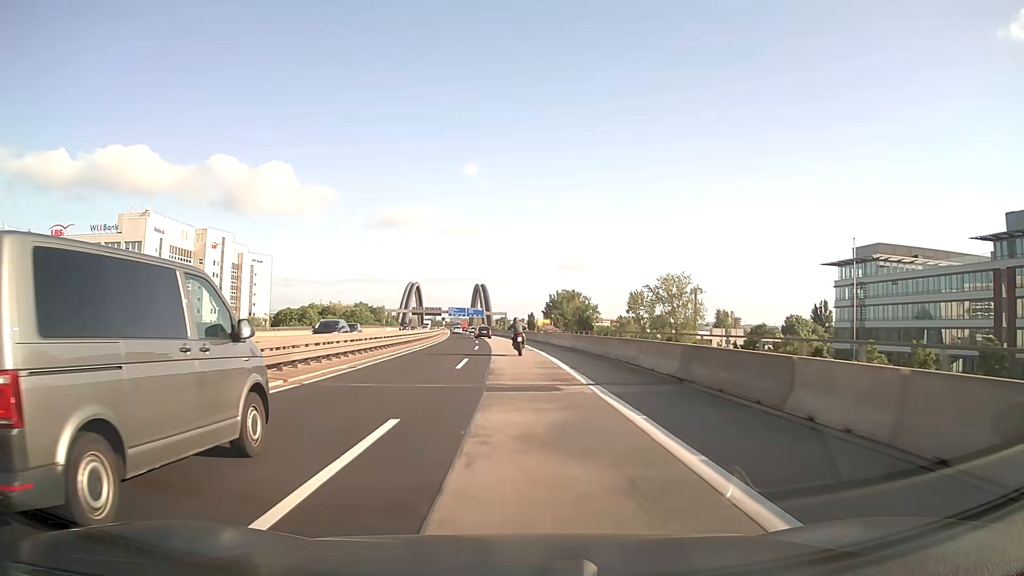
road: motorway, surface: asphalt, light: Day
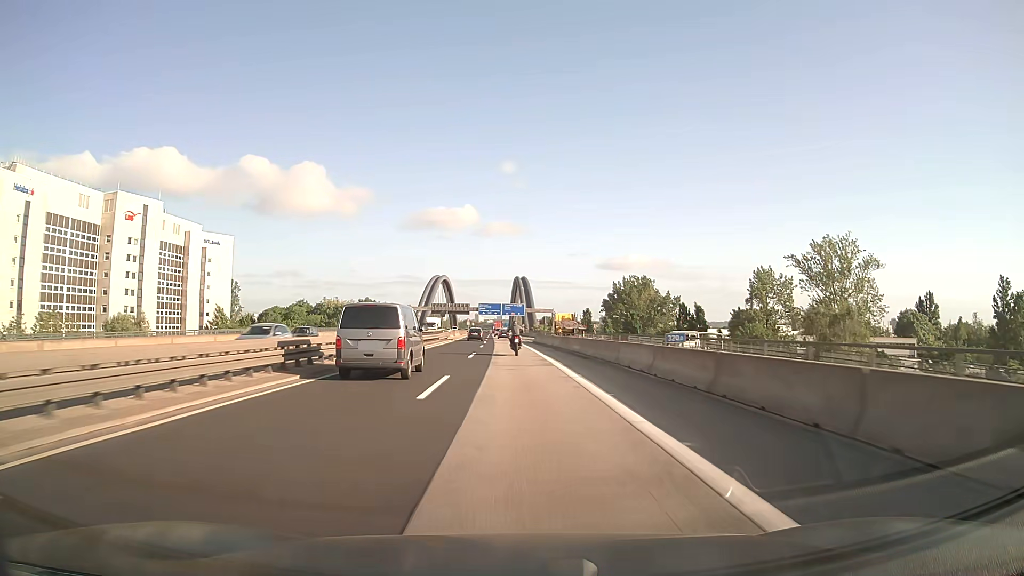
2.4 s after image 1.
(-2.1, +62.6) m; -4°
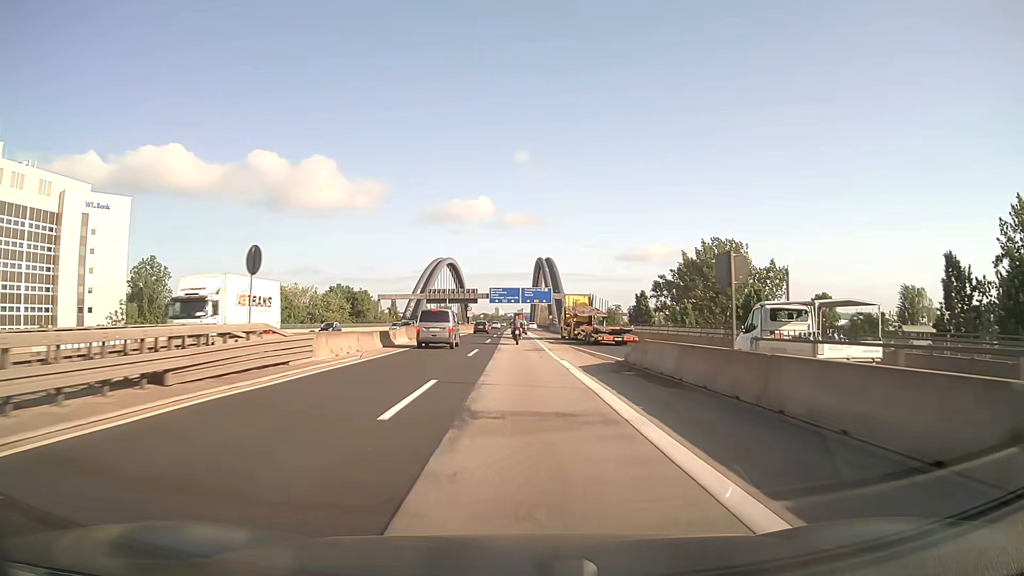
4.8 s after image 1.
(-1.0, +56.5) m; -2°
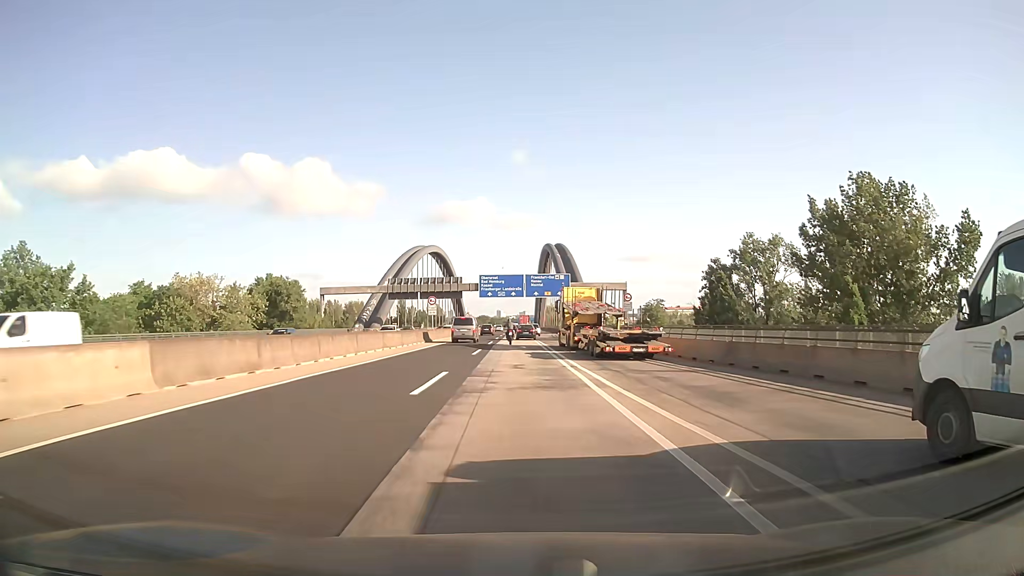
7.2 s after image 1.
(-0.2, +50.3) m; 0°
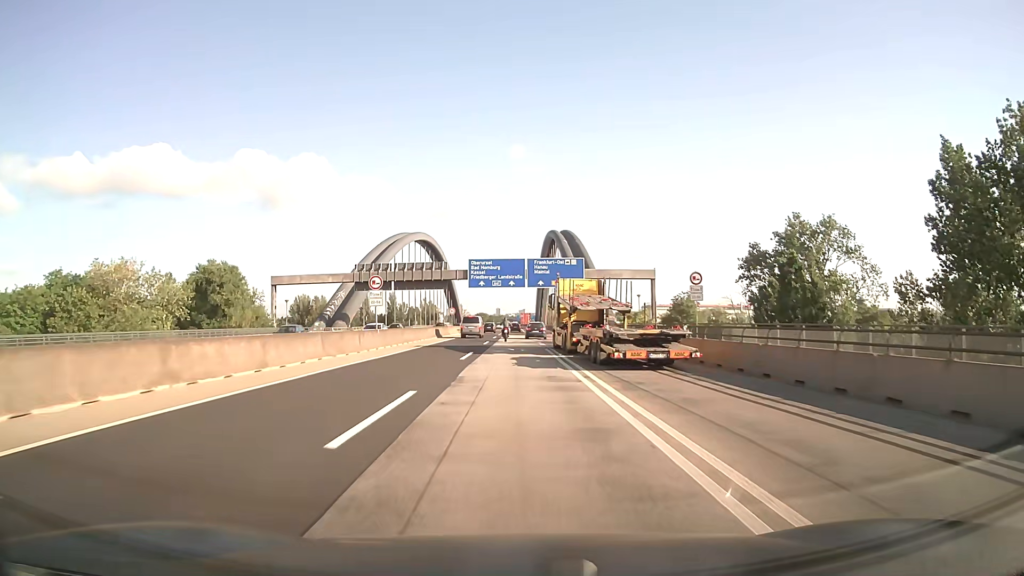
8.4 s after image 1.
(0.0, +23.4) m; 0°
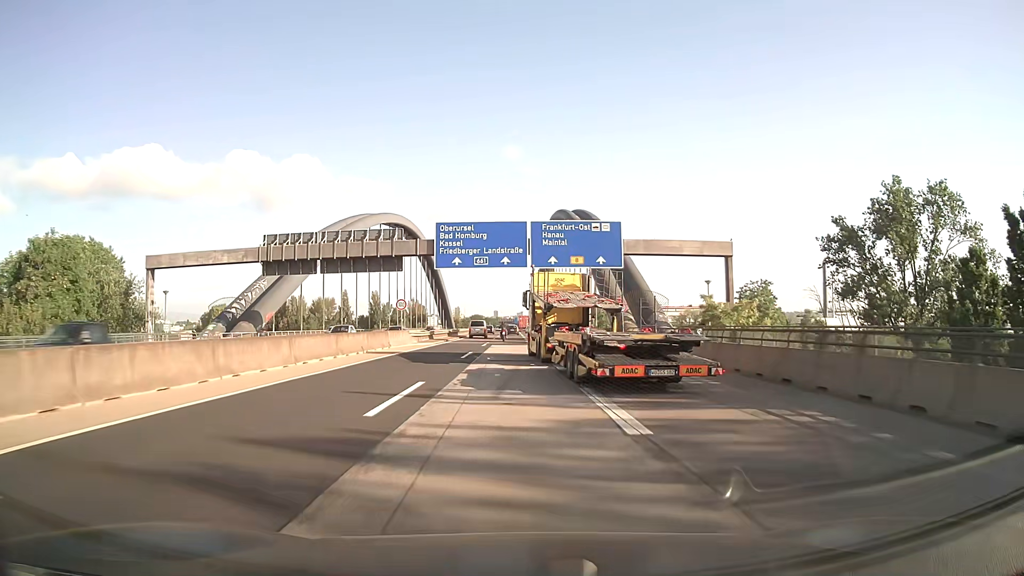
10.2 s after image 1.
(0.0, +33.1) m; 0°
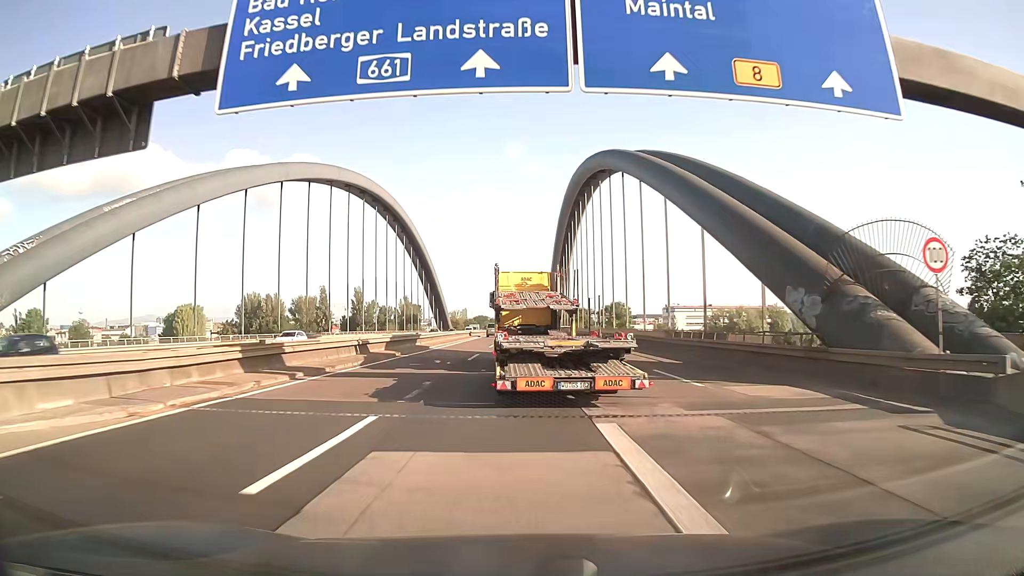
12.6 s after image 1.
(0.0, +40.4) m; 0°
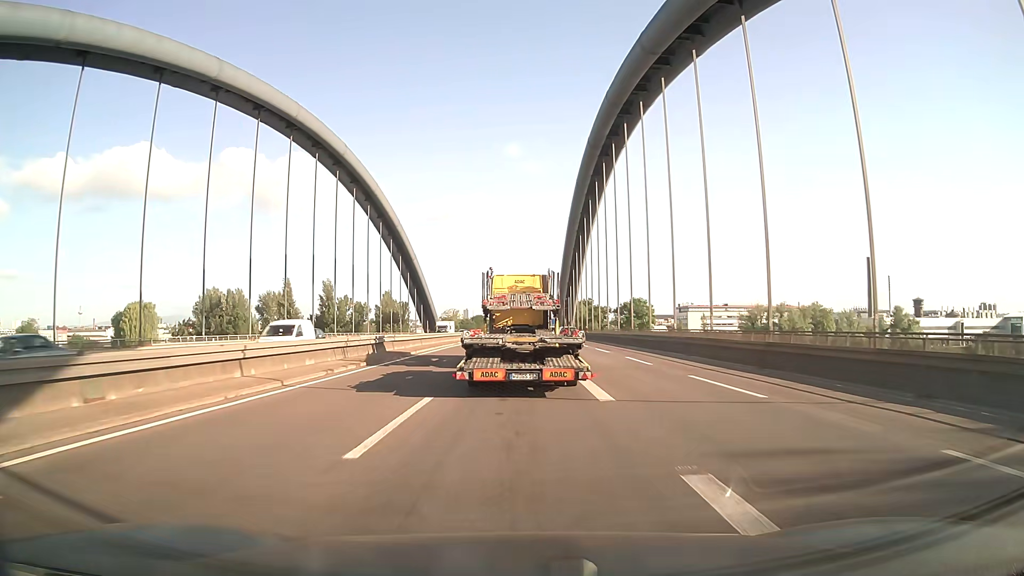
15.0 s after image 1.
(-0.2, +39.7) m; 0°
(0, +10) (0, +20) (0, +30) (+1, +40) (+1, +50) (+2, +60) (+2, +70) (+3, +80) (+3, +90) (+4, +100) m
